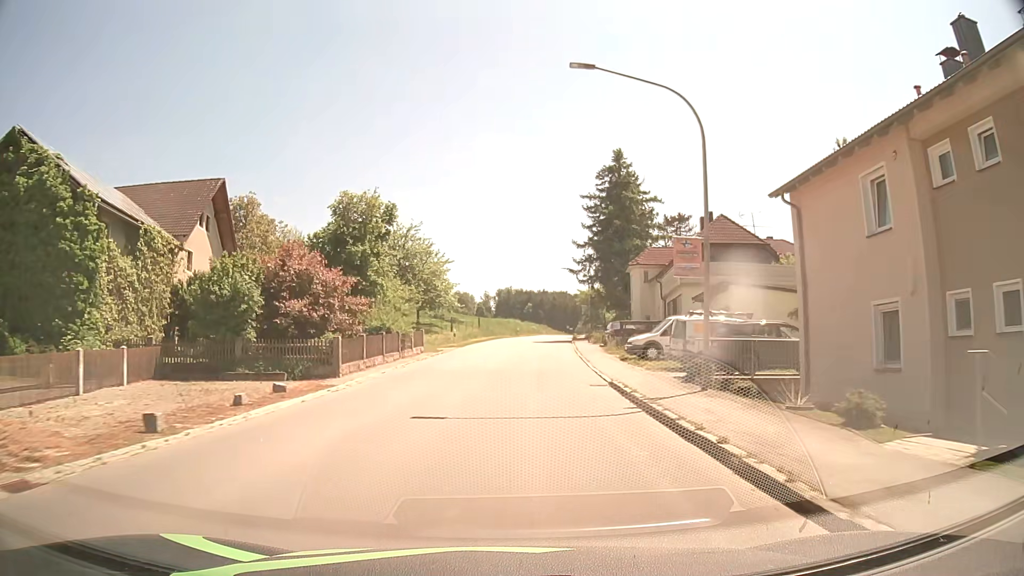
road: secondary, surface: asphalt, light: Day
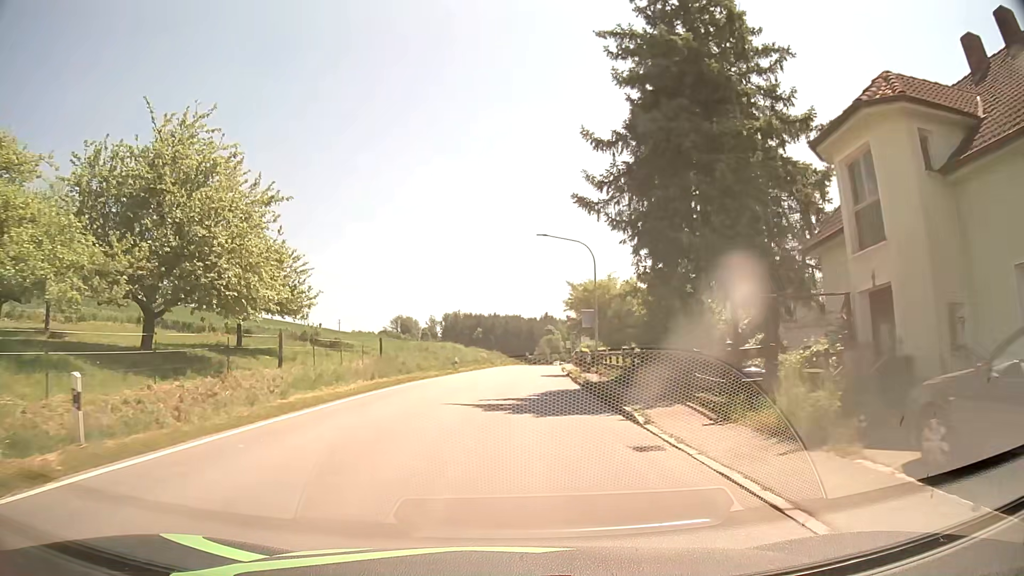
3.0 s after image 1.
(+1.7, +37.0) m; +5°
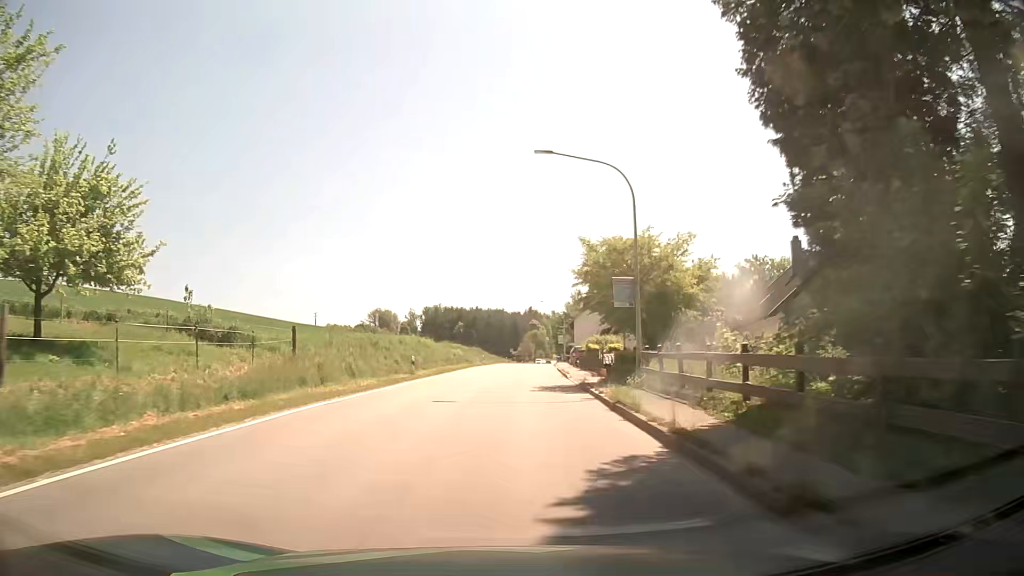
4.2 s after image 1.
(+0.1, +14.8) m; +1°
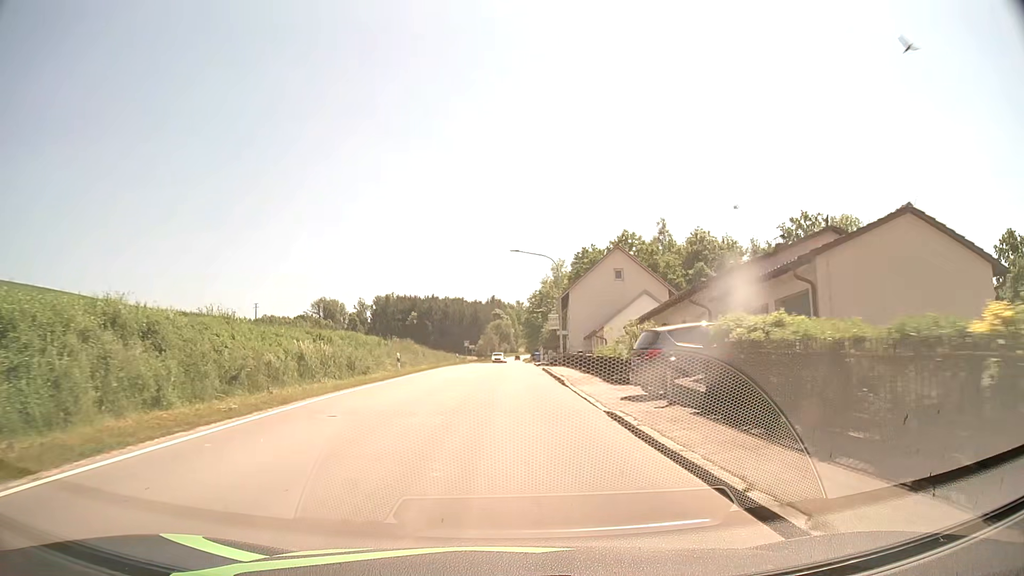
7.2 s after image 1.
(+1.2, +37.8) m; +3°
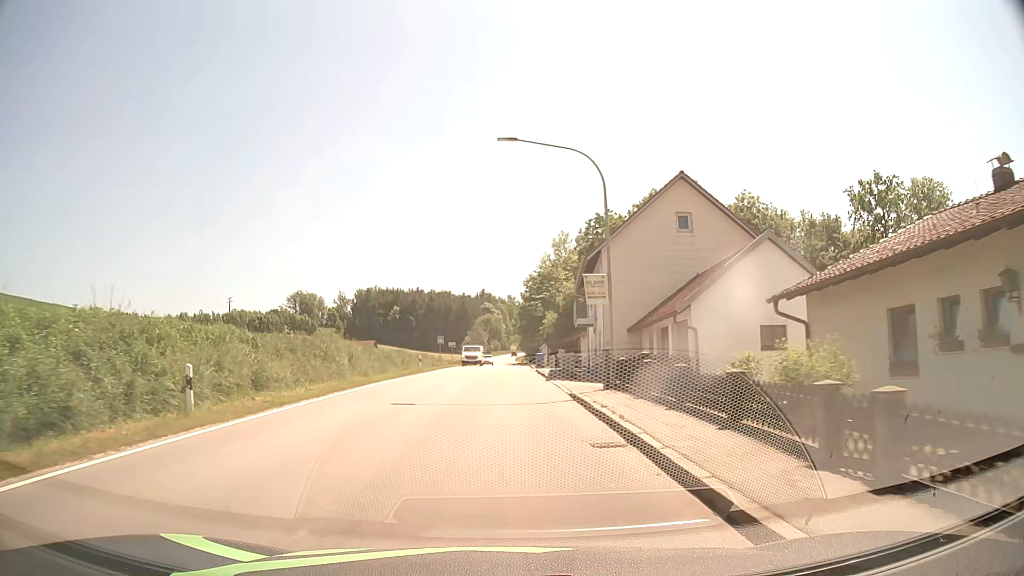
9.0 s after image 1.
(+0.2, +22.9) m; +1°
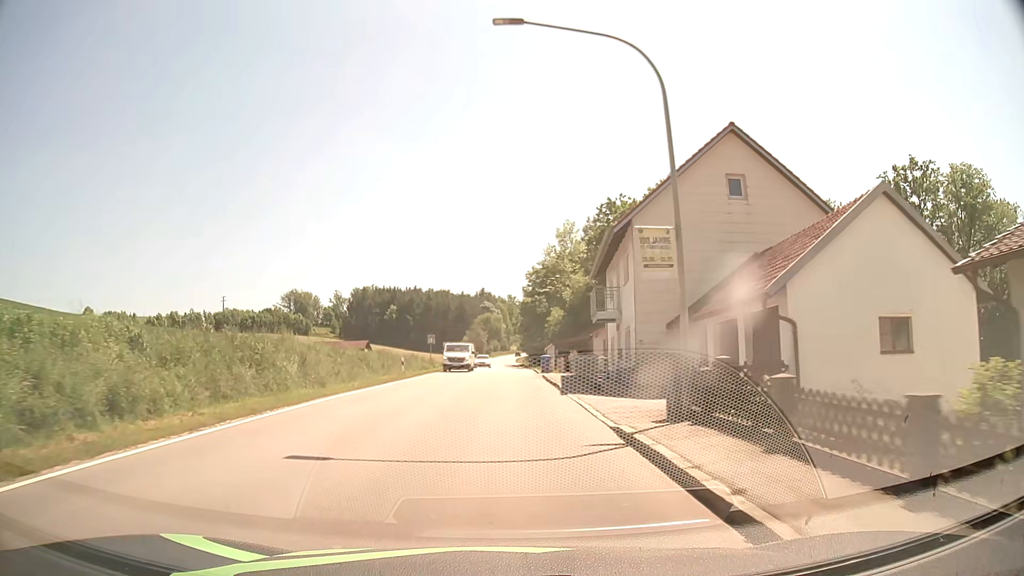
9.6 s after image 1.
(0.0, +7.7) m; 0°
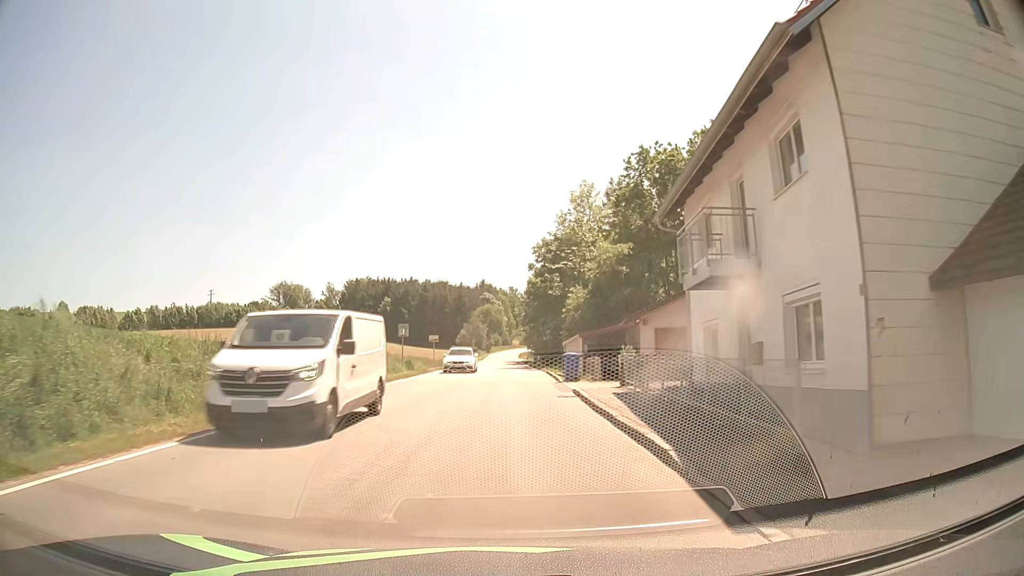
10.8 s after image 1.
(-0.1, +15.4) m; 0°
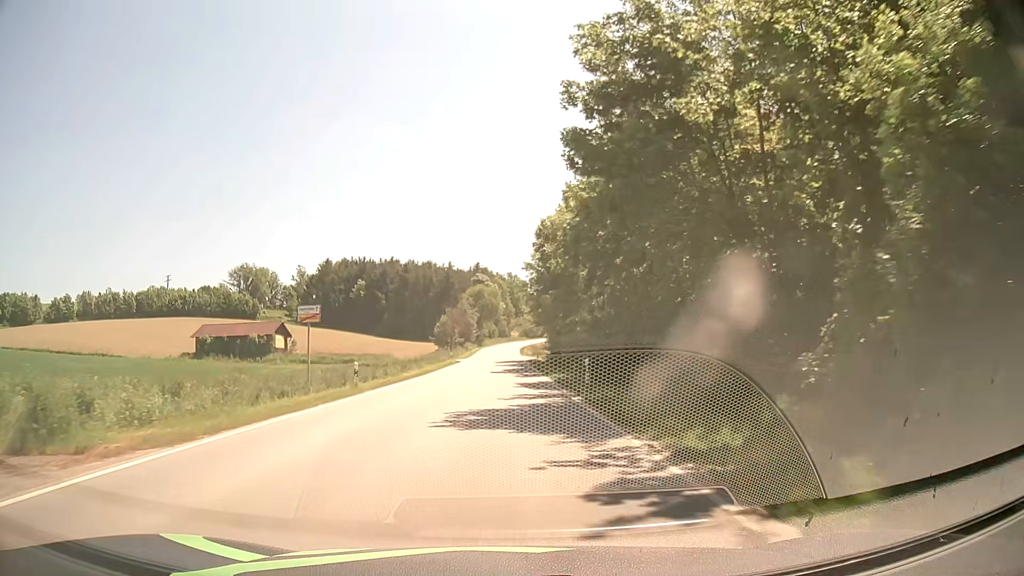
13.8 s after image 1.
(+0.1, +38.9) m; 0°
(0, +10) (0, +20) (0, +30) (0, +40) (0, +50) (0, +60) (0, +70) (0, +80) (0, +90) (0, +100) m
